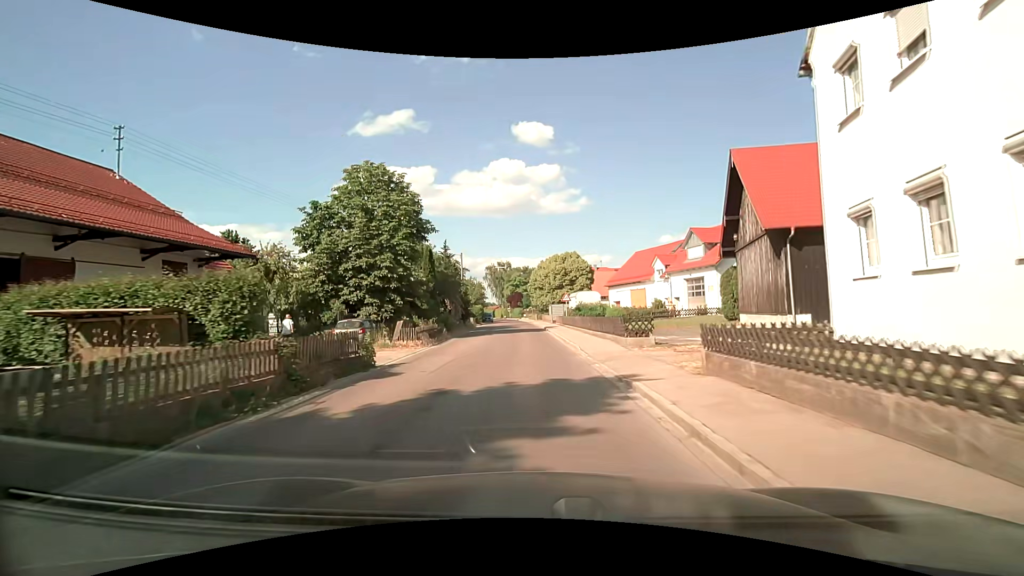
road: secondary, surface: asphalt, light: Day
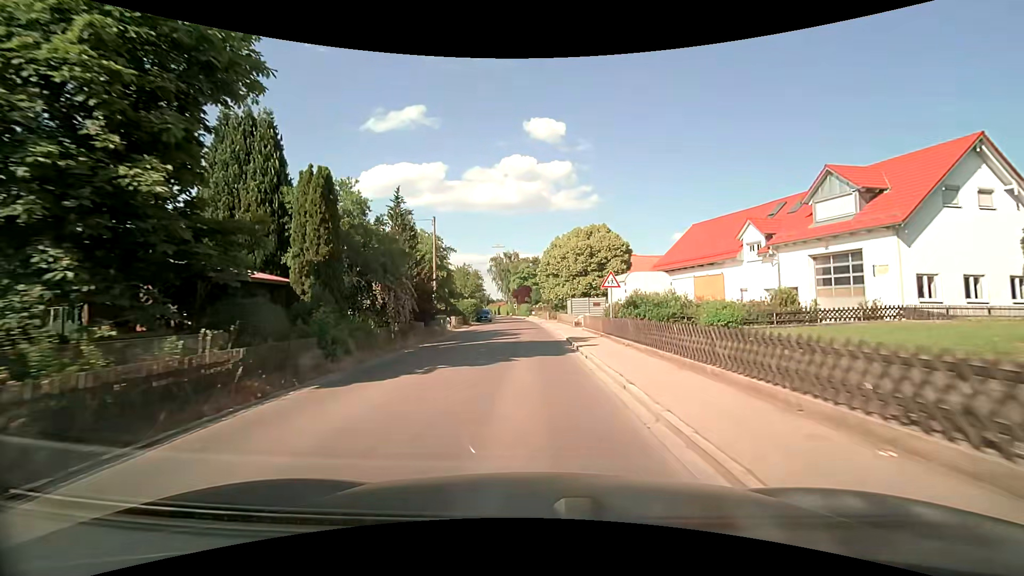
(-0.4, +20.6) m; -1°
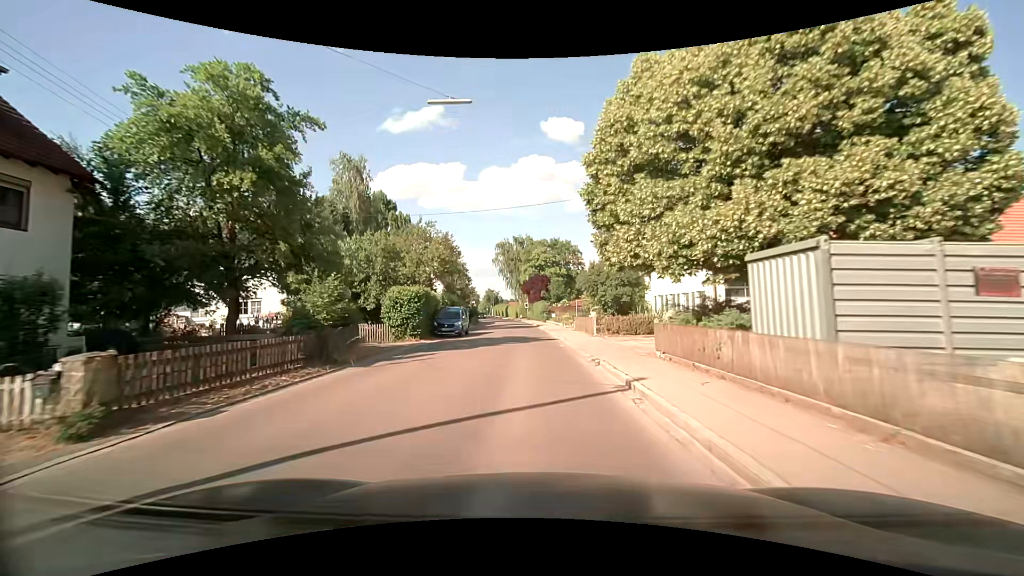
(-0.6, +36.5) m; -2°
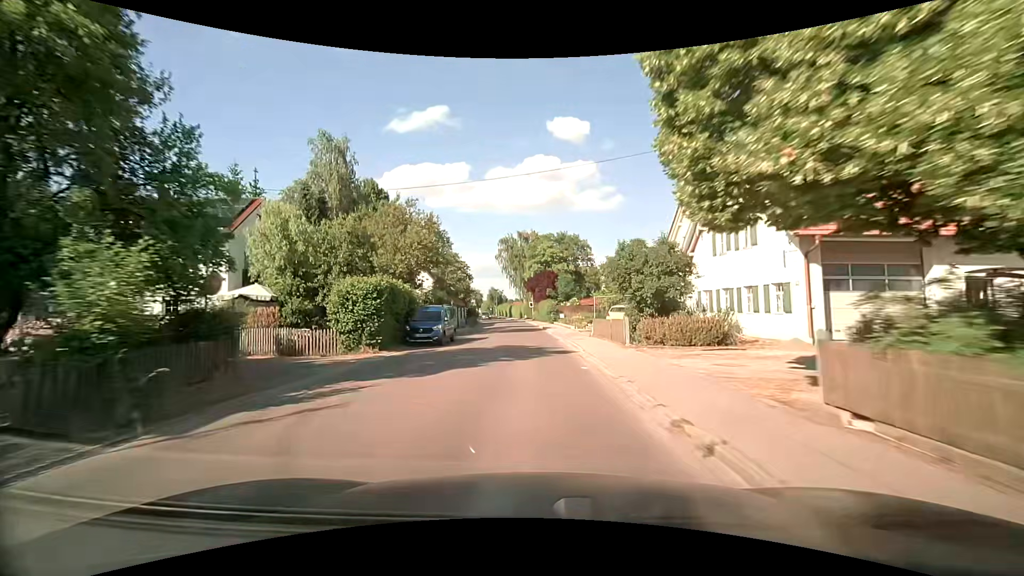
(0.0, +7.6) m; -1°
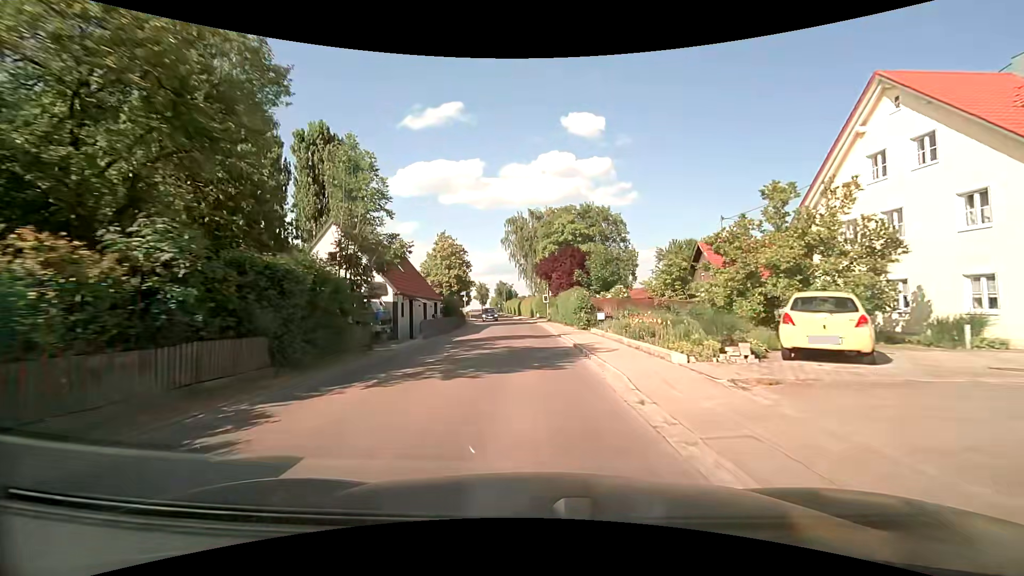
(-0.3, +22.7) m; -1°
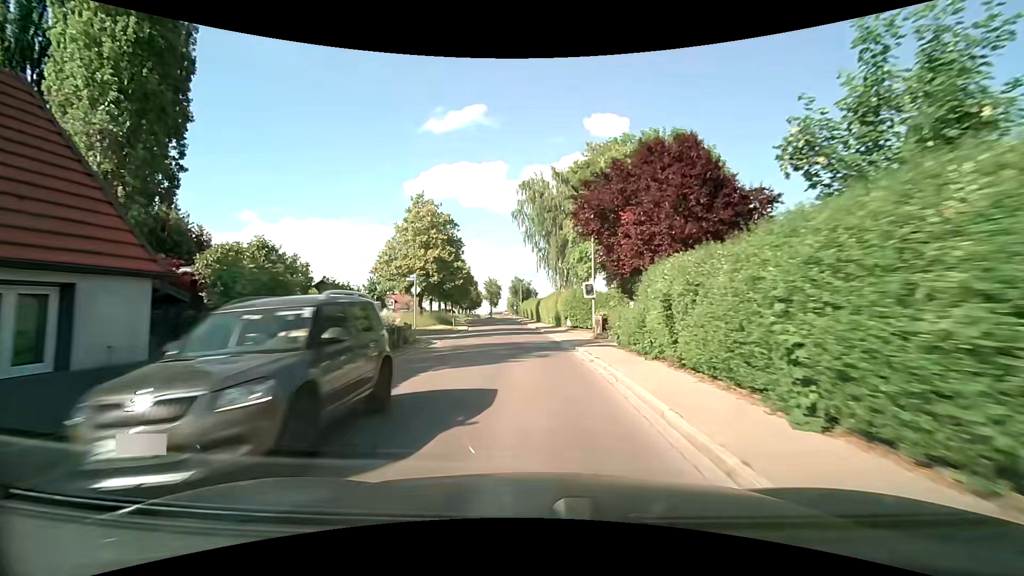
(-0.6, +29.2) m; -3°
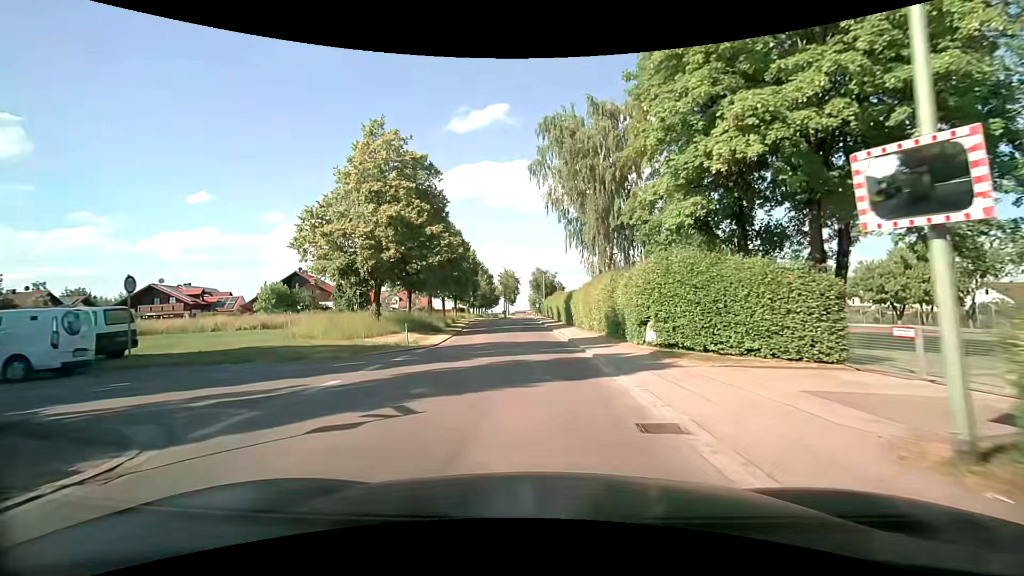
(-0.3, +21.2) m; -3°
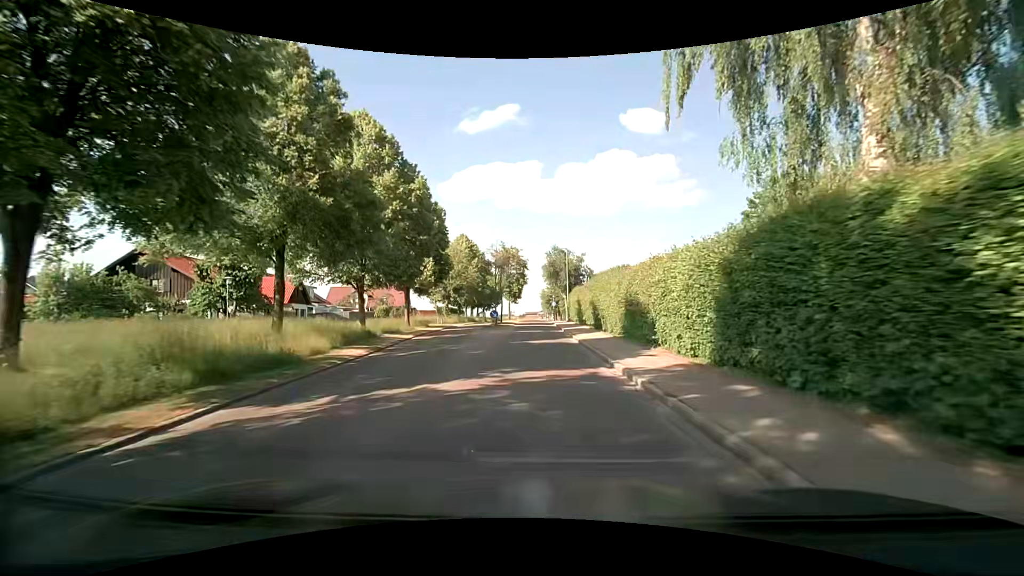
(-0.7, +34.3) m; -2°
(0, +10) (0, +20) (0, +30) (0, +40) (0, +50) (0, +60) (0, +70) (0, +80) (+1, +90) (+1, +100) m
